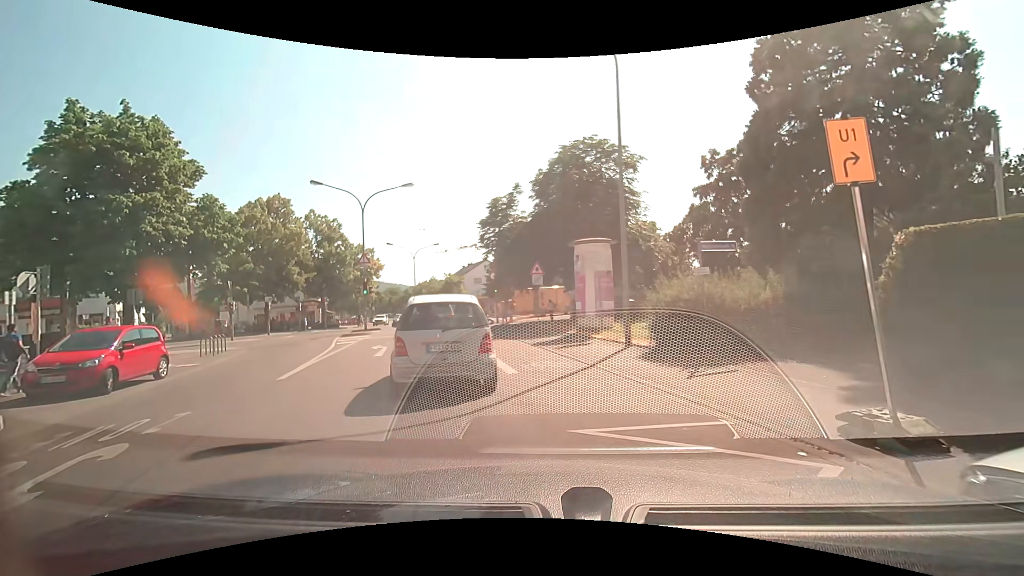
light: Day
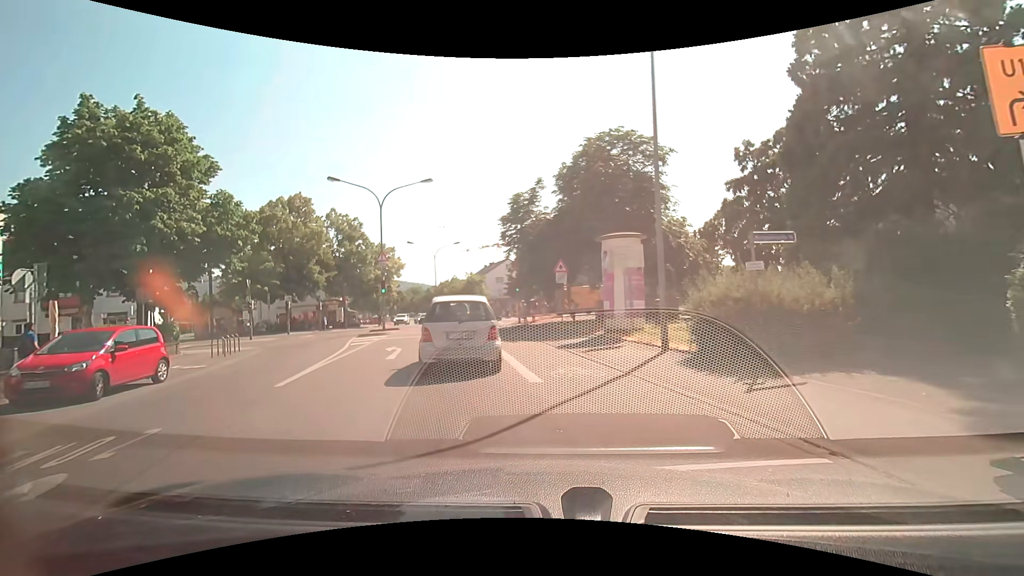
(0.0, +1.3) m; -2°
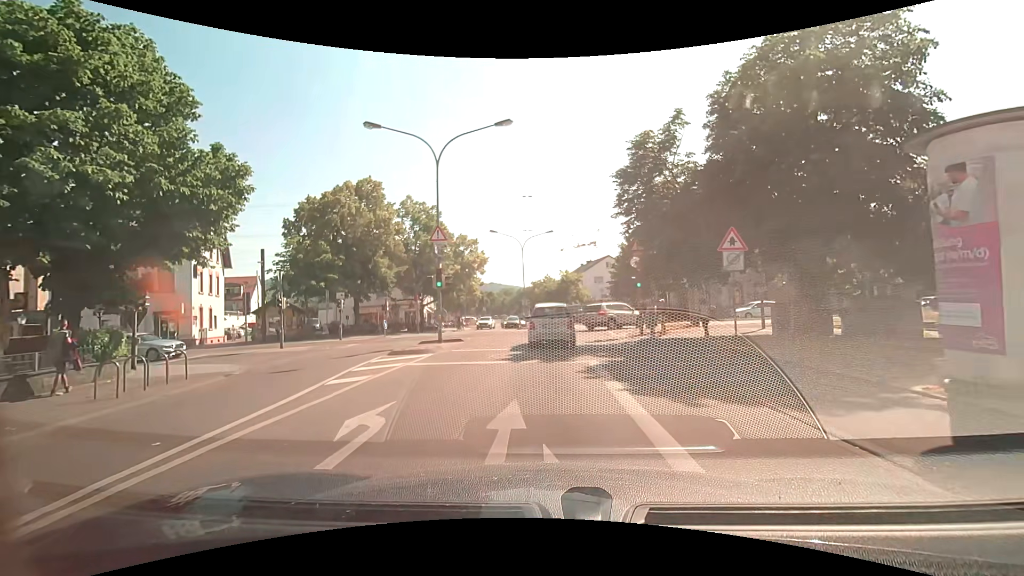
(-1.4, +11.3) m; -11°
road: tertiary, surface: asphalt
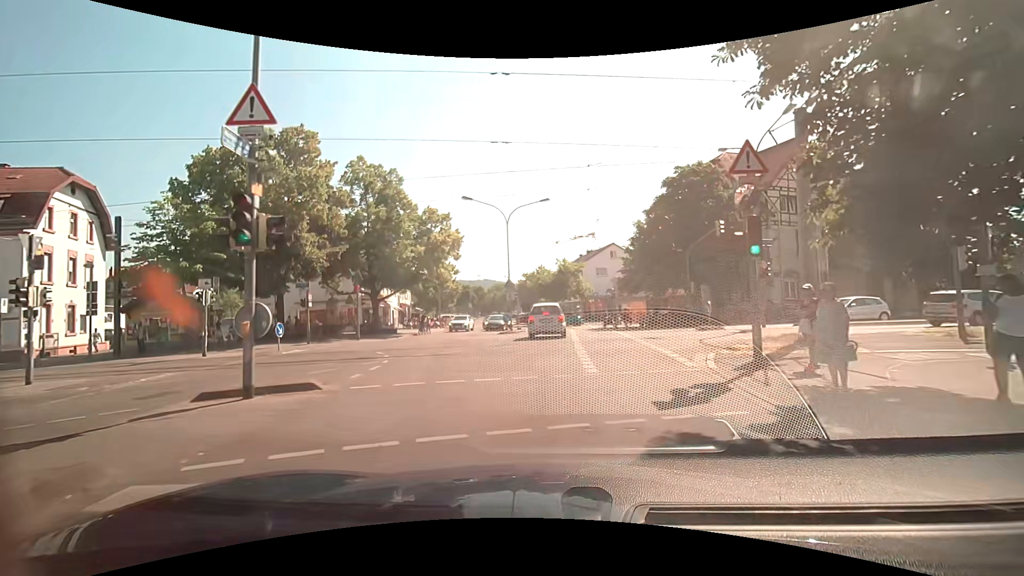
(+0.3, +13.8) m; +1°
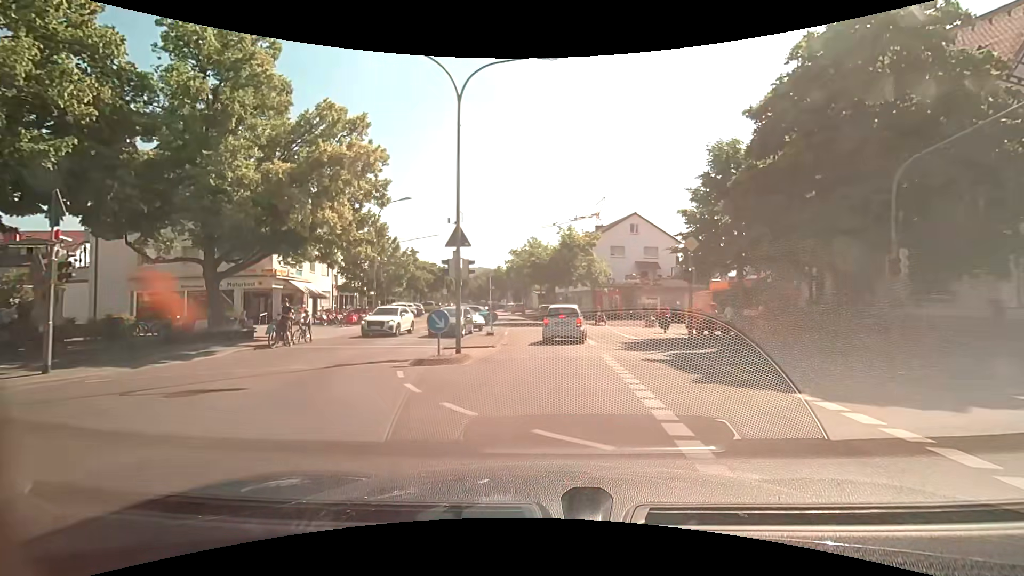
(0.0, +20.8) m; +1°
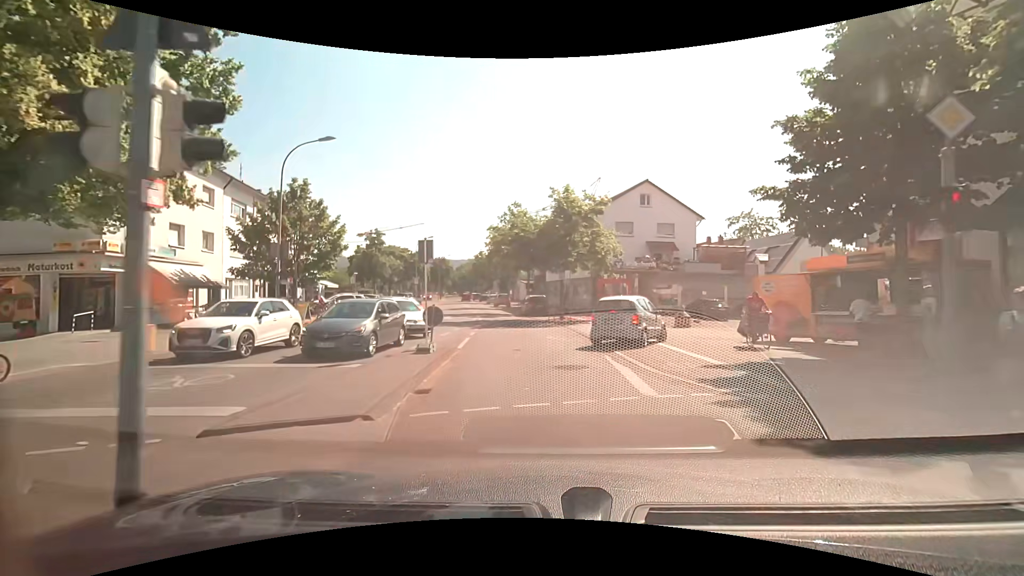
(+0.1, +11.8) m; +1°
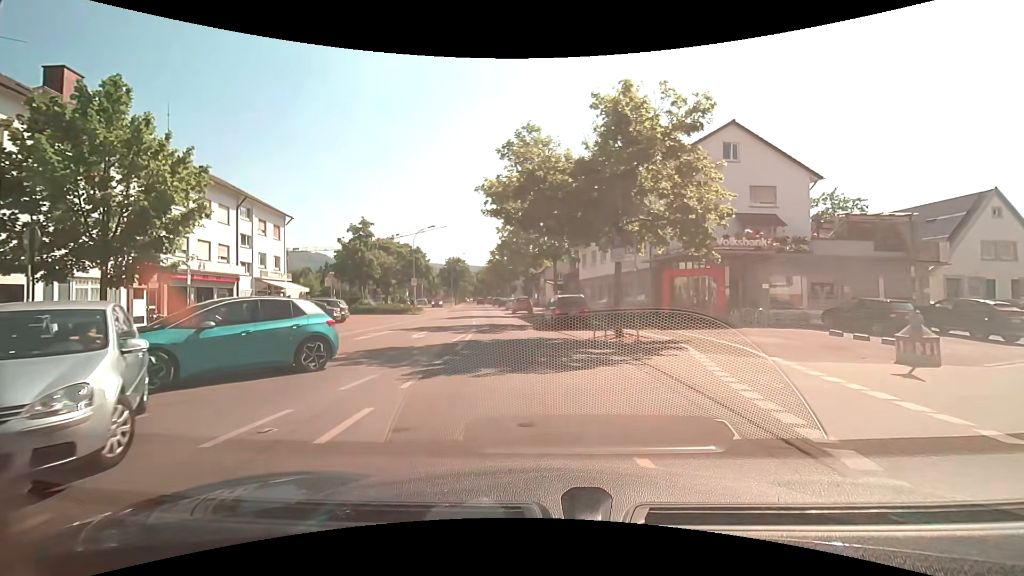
(-0.4, +14.9) m; -4°
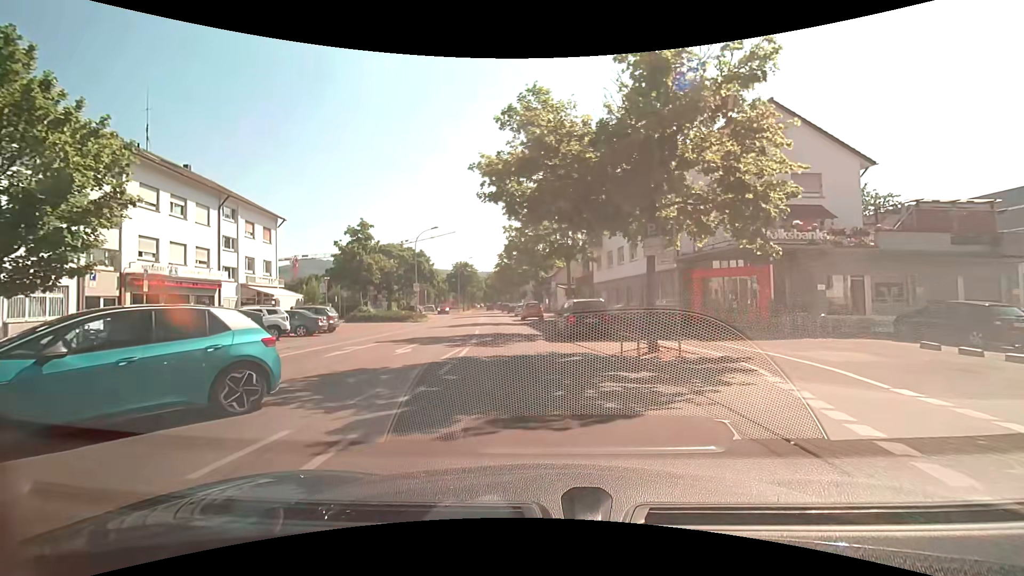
(0.0, +3.7) m; 0°
(0, +10) (-1, +20) (-3, +30) (-4, +40) (-5, +50) (-6, +60) (-8, +70) (-9, +79) (-10, +89) (-11, +99) m
